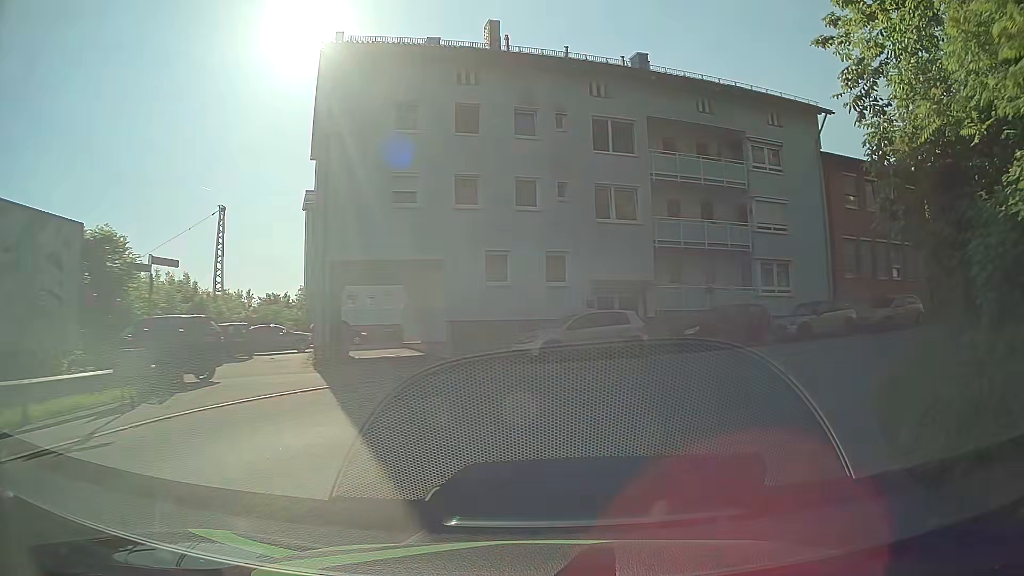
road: residential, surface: asphalt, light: Day
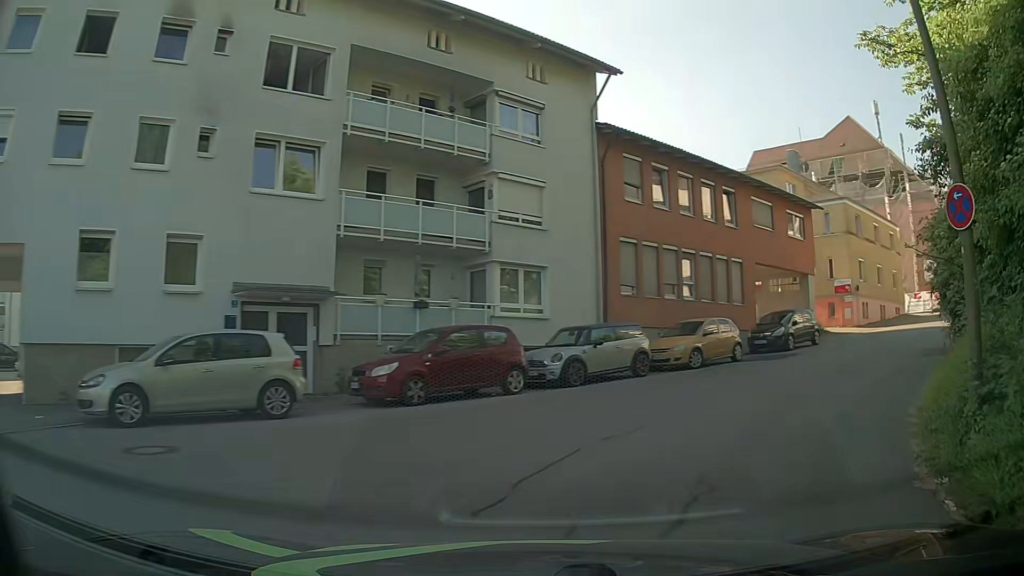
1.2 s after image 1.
(+1.7, +9.0) m; +24°
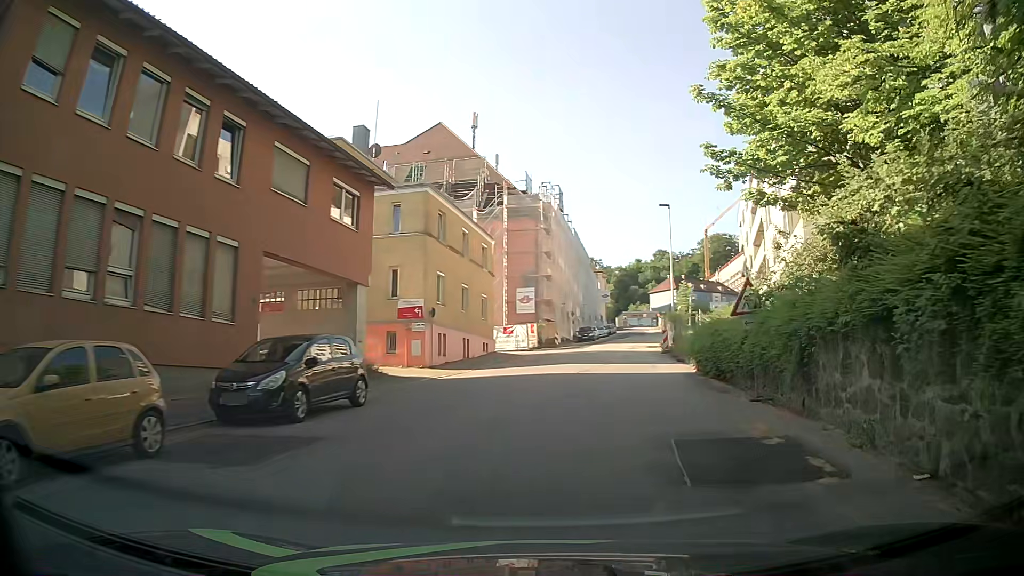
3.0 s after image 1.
(+4.3, +12.6) m; +37°
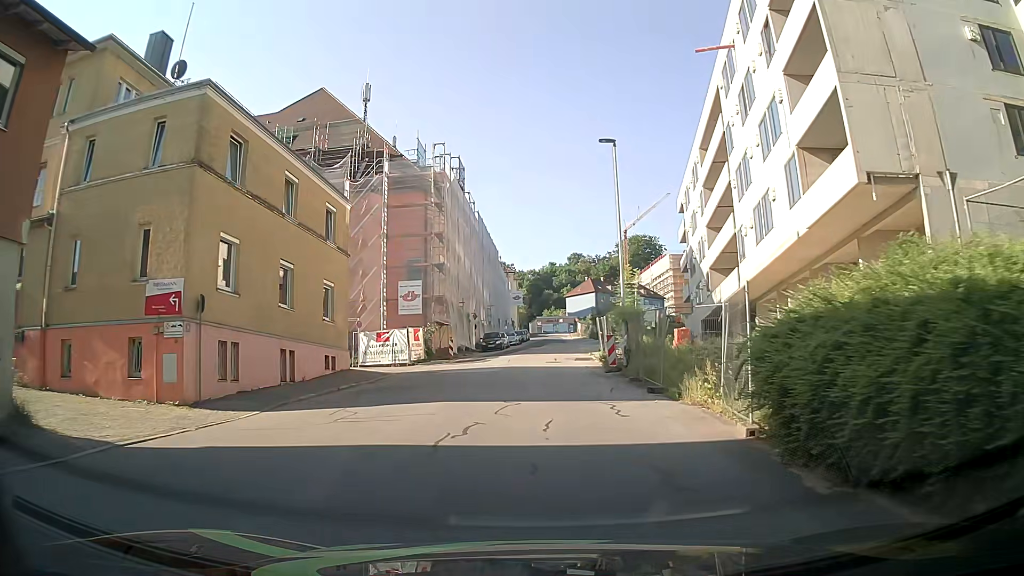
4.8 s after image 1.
(+1.3, +13.8) m; +9°
